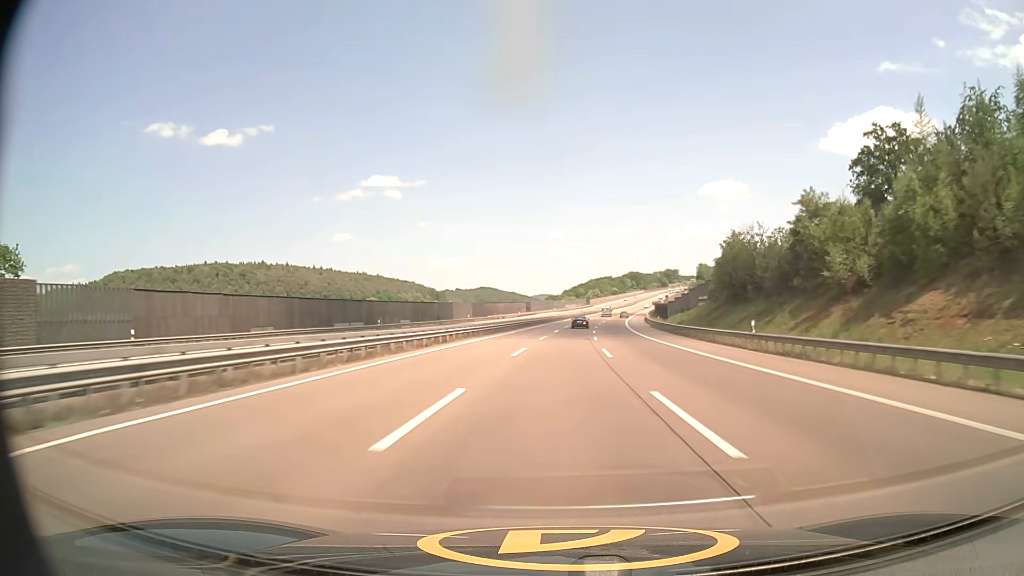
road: motorway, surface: asphalt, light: Day
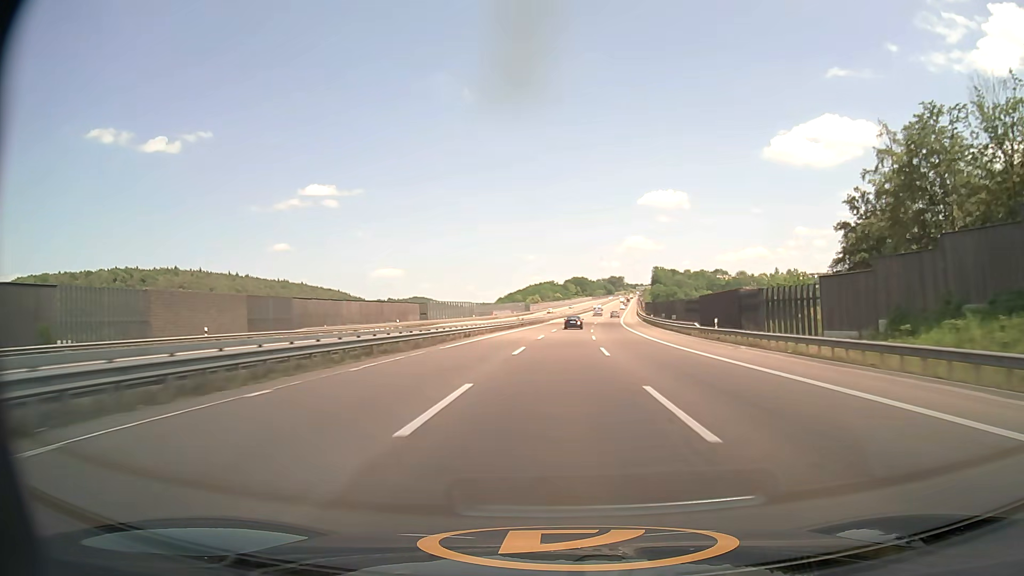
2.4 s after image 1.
(+4.2, +87.6) m; +5°
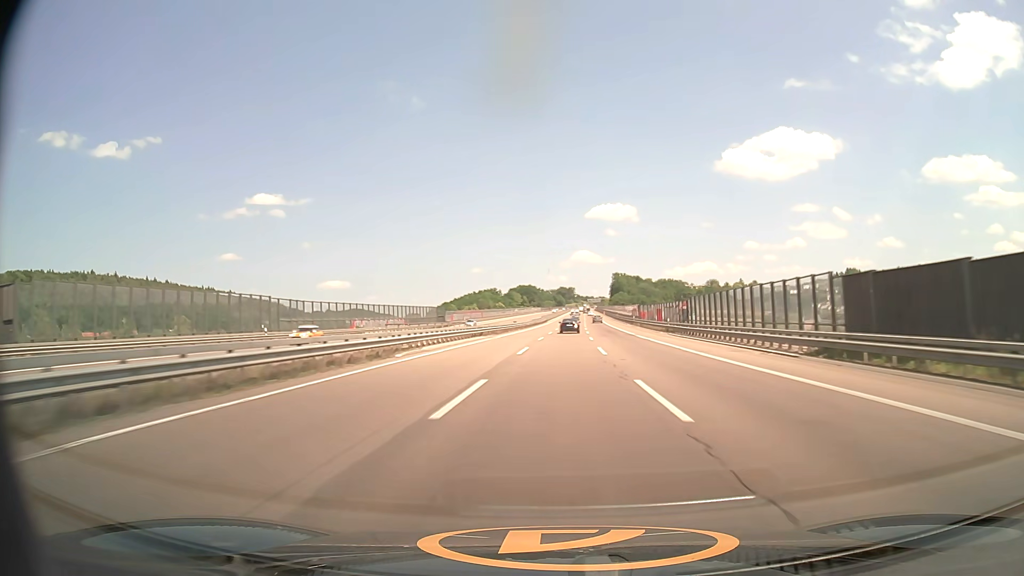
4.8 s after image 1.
(+3.7, +86.8) m; +5°
(0, +10) (0, +20) (0, +30) (+1, +40) (+1, +50) (+1, +60) (+2, +70) (+2, +80) (+3, +90) (+3, +100) m
